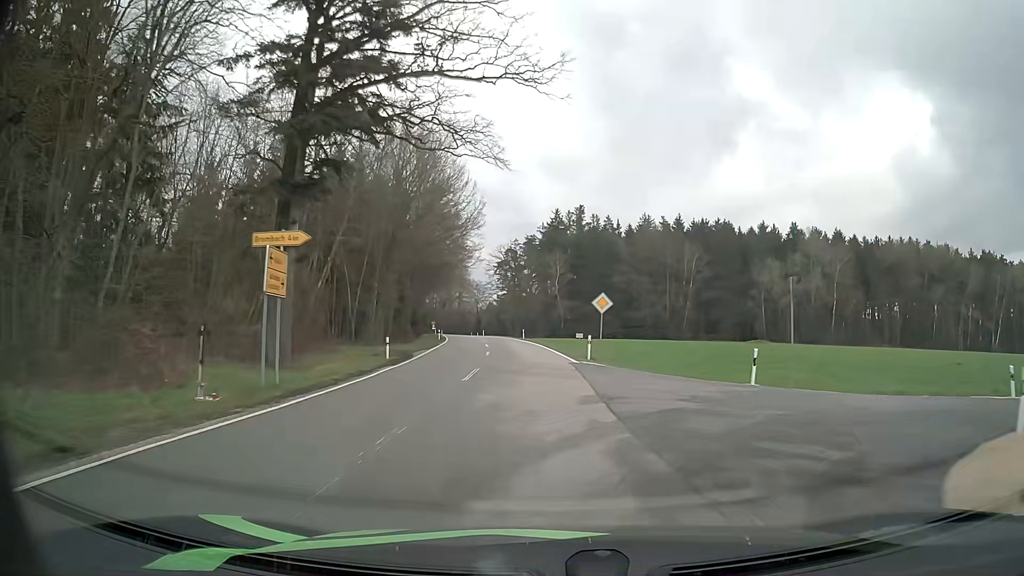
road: tertiary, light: Day
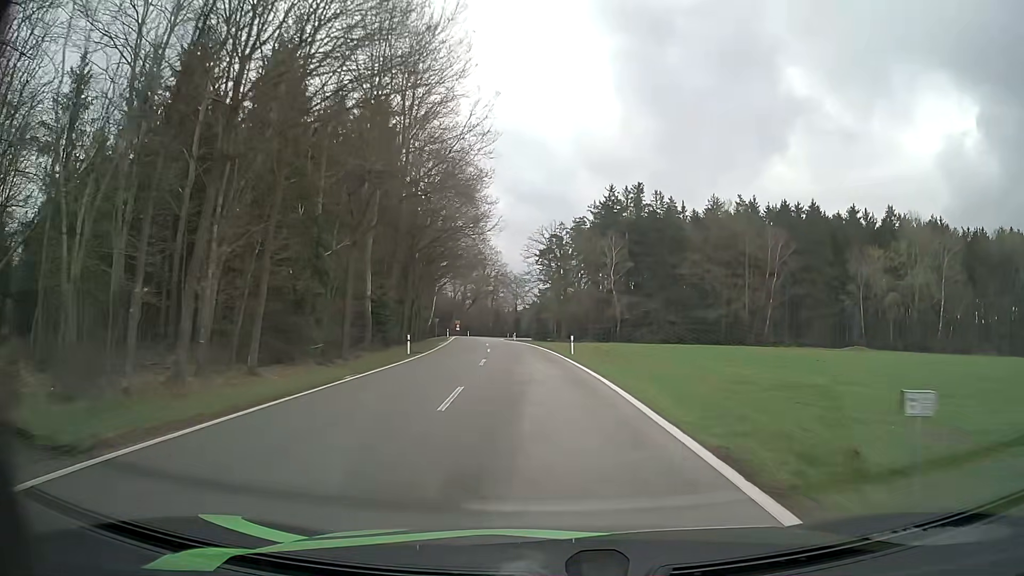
(-1.0, +28.8) m; -3°
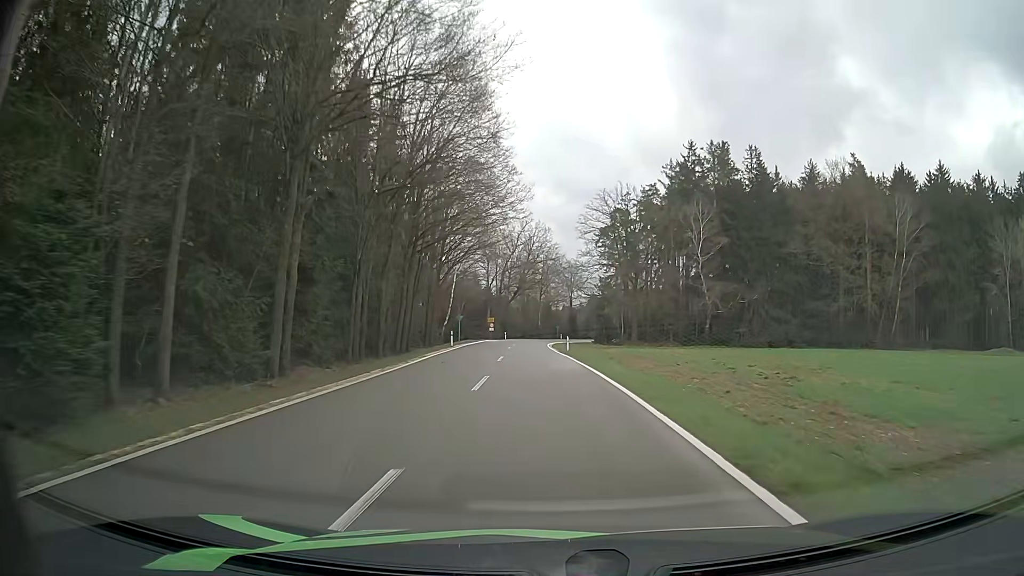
(-1.3, +30.8) m; -5°
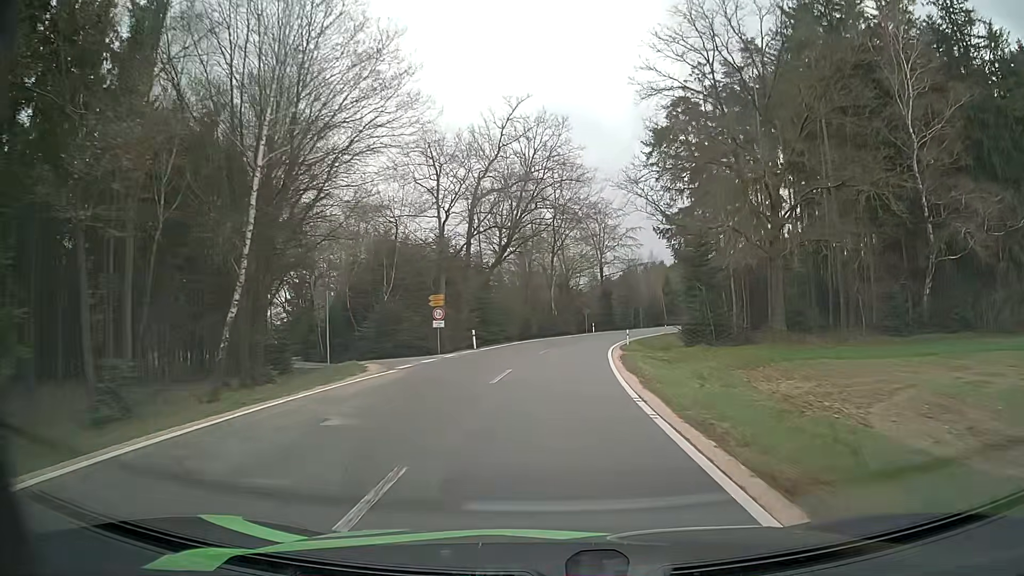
(-1.3, +51.3) m; -1°
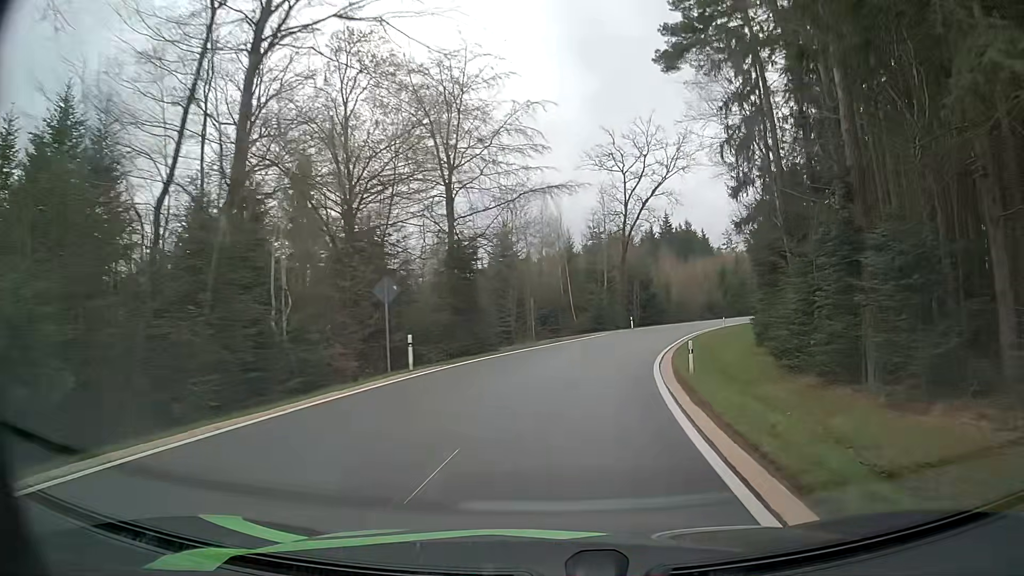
(+3.7, +47.5) m; +11°
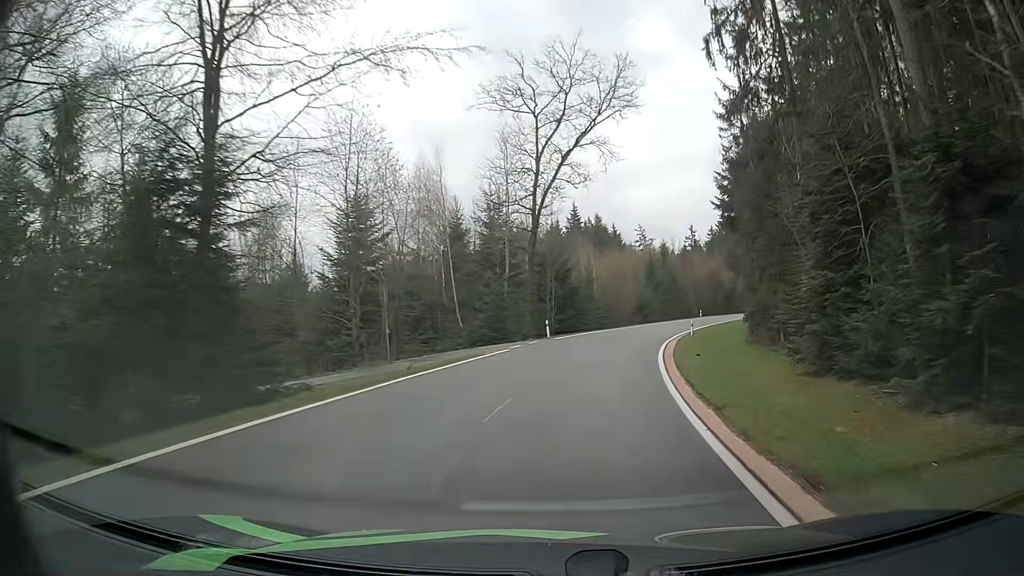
(+1.3, +18.3) m; +9°
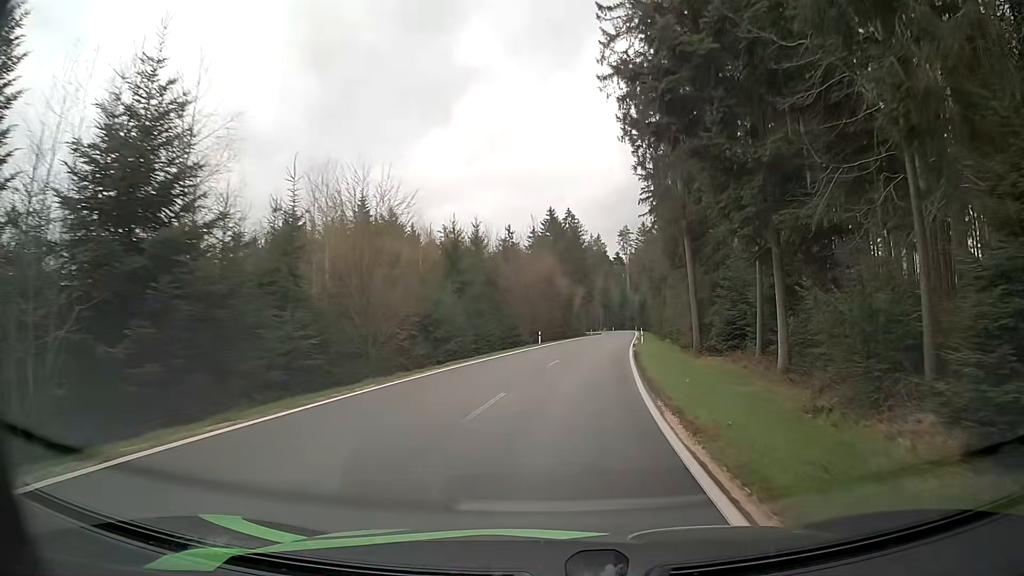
(+5.2, +35.7) m; +15°
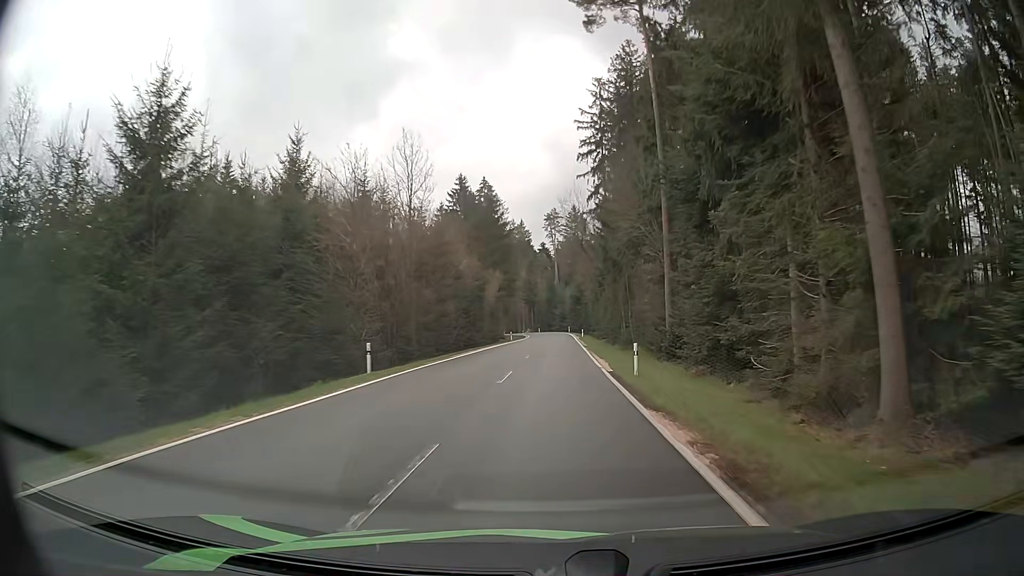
(+2.5, +29.4) m; +8°
(0, +10) (0, +20) (0, +30) (+1, +40) (+1, +50) (+1, +60) (+1, +70) (+2, +80) (+2, +90) (+1, +100) m
